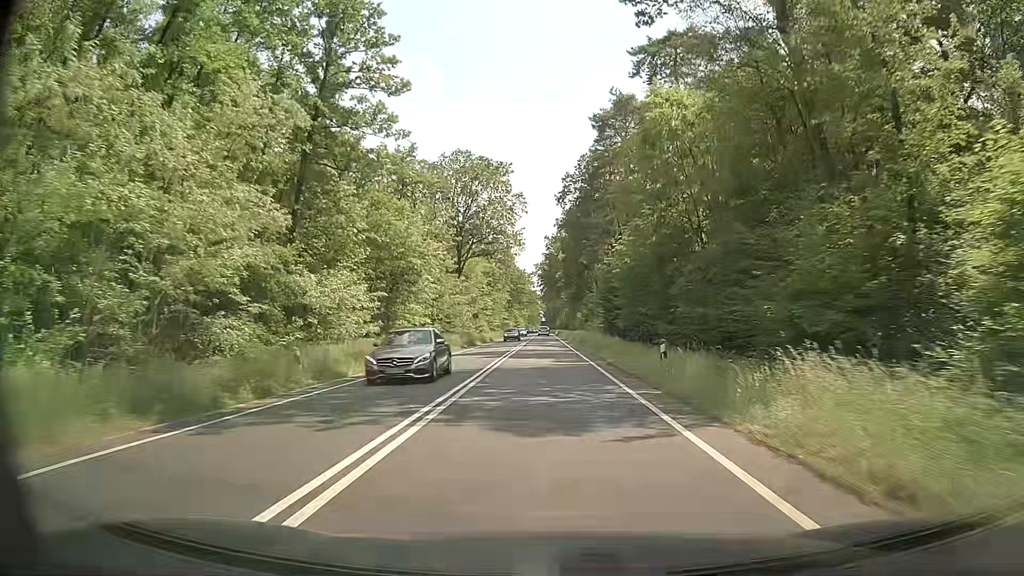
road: primary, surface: asphalt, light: Day
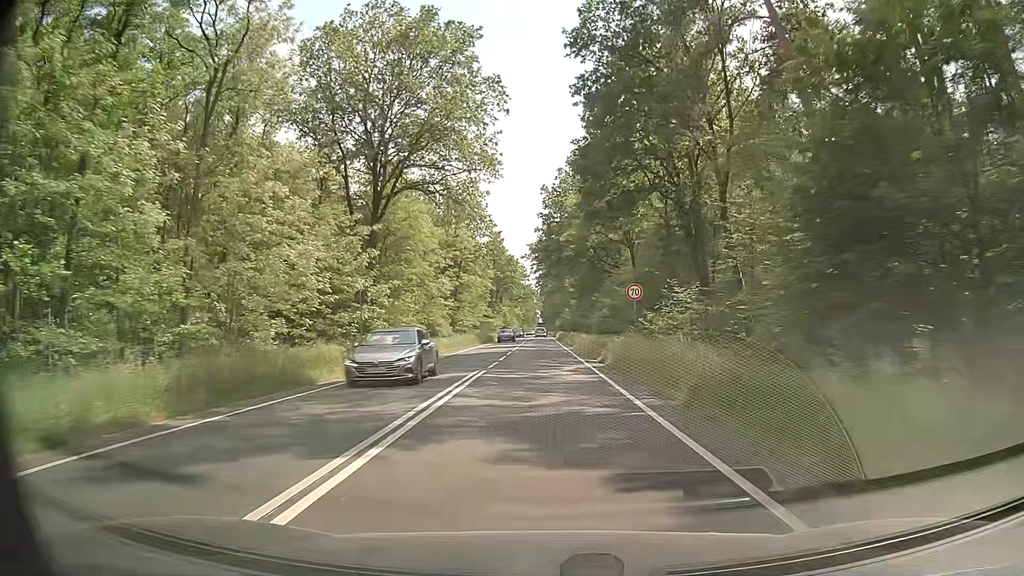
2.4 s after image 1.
(+0.5, +42.9) m; +1°
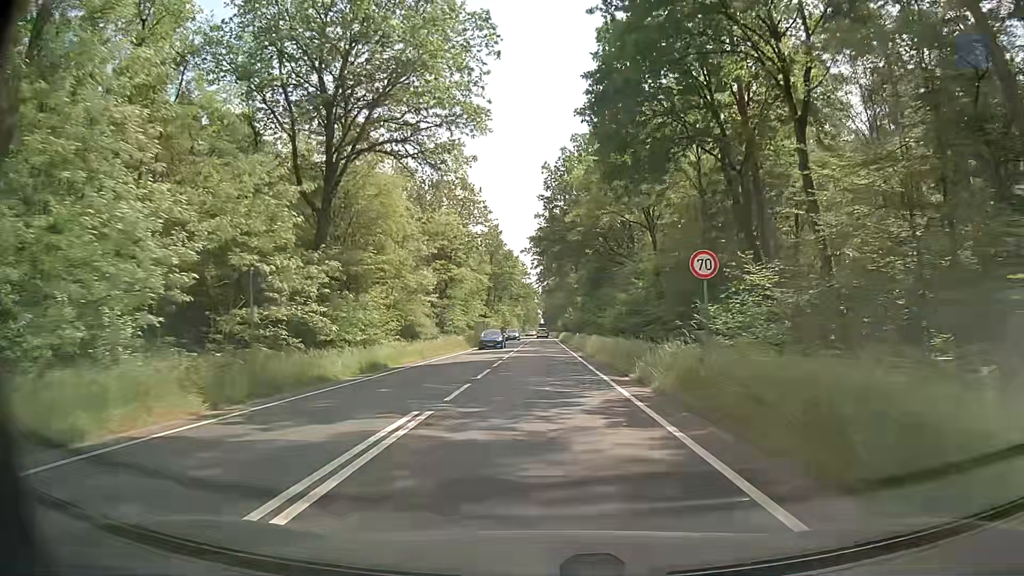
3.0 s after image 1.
(-0.1, +10.6) m; -1°
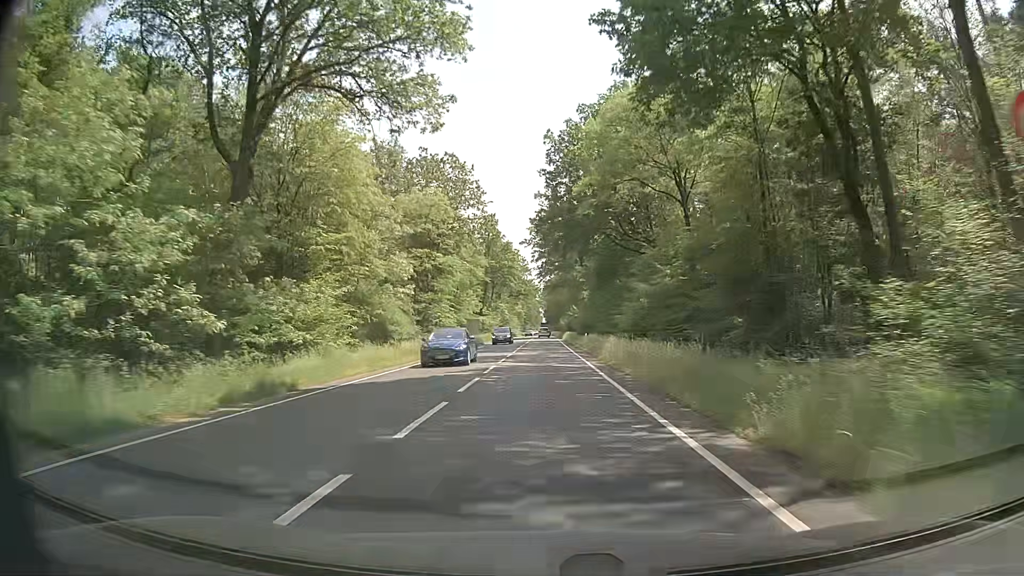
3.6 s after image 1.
(+0.1, +10.5) m; +1°
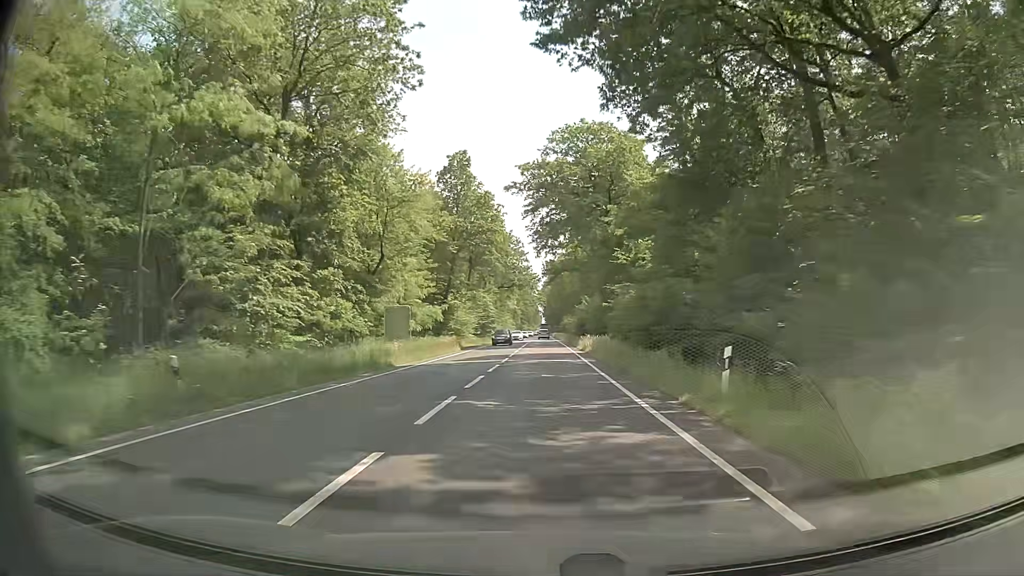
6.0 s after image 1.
(0.0, +41.9) m; 0°
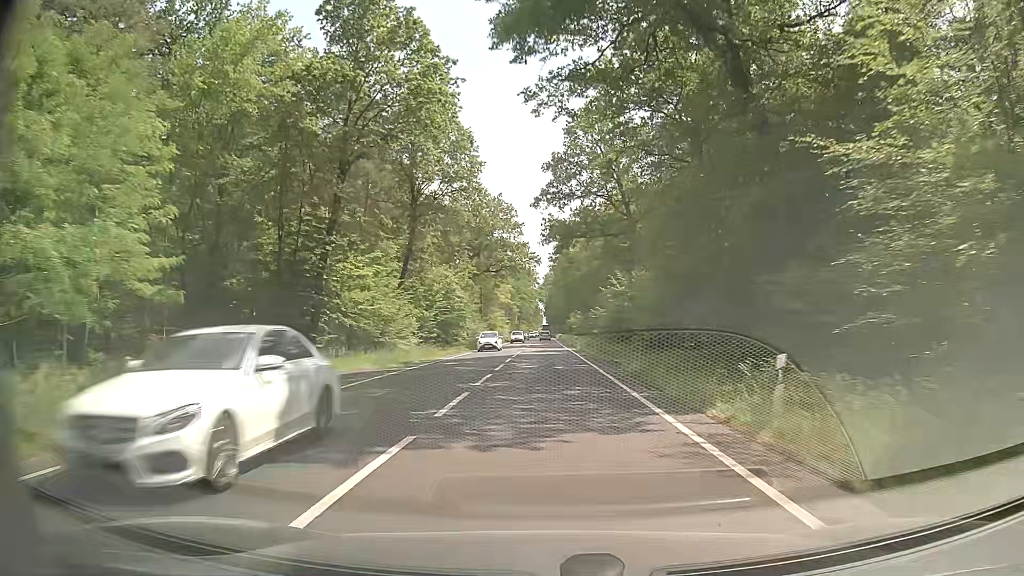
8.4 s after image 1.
(+0.2, +41.9) m; 0°
